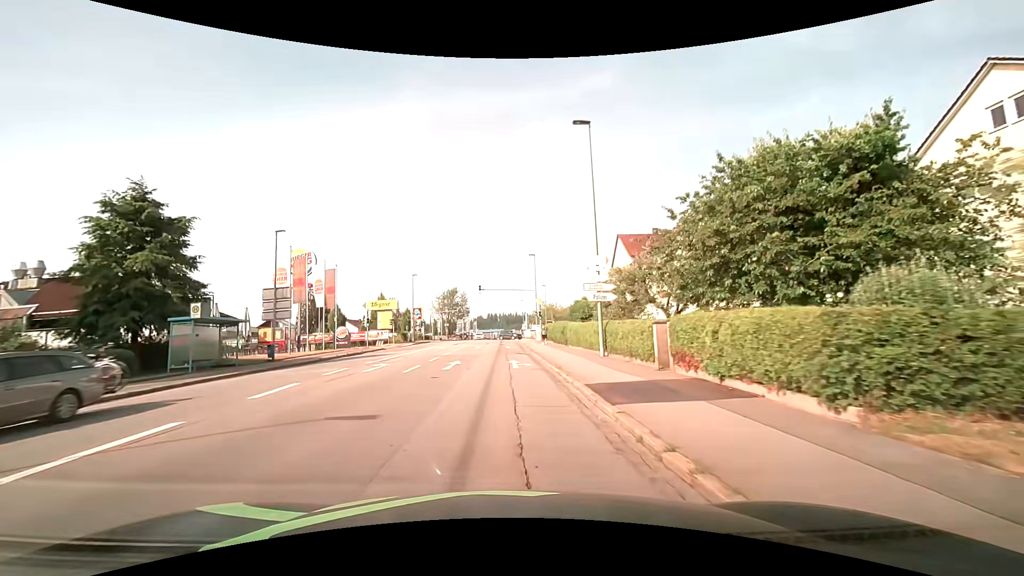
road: tertiary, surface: asphalt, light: Day
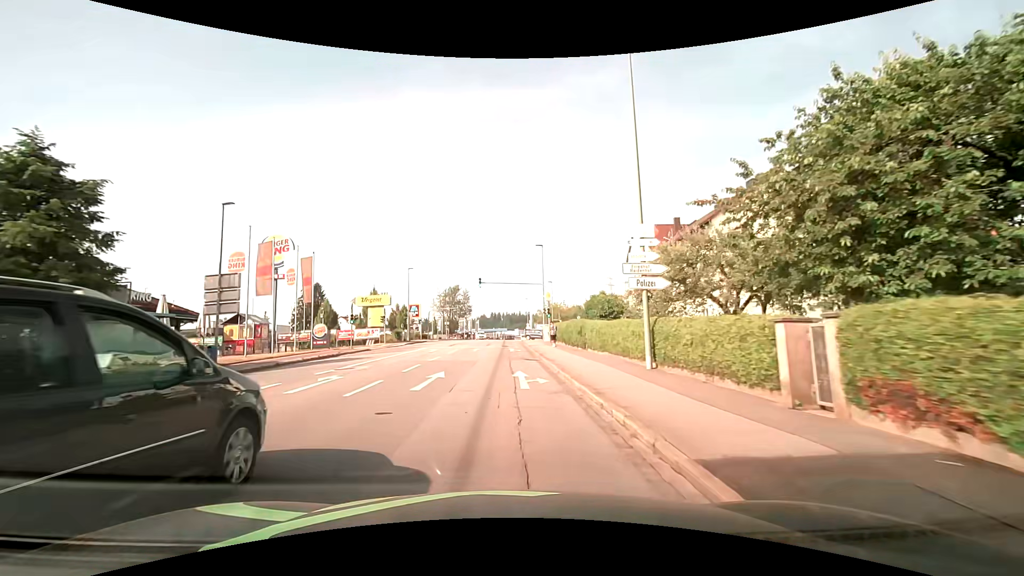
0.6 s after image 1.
(-0.1, +6.4) m; -1°
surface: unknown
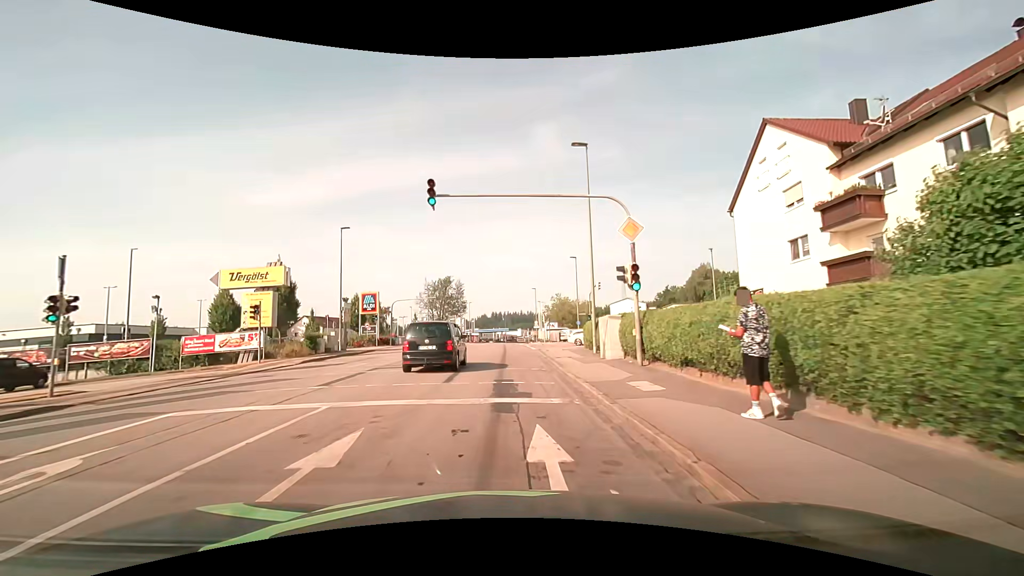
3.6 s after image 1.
(-0.1, +29.1) m; 0°
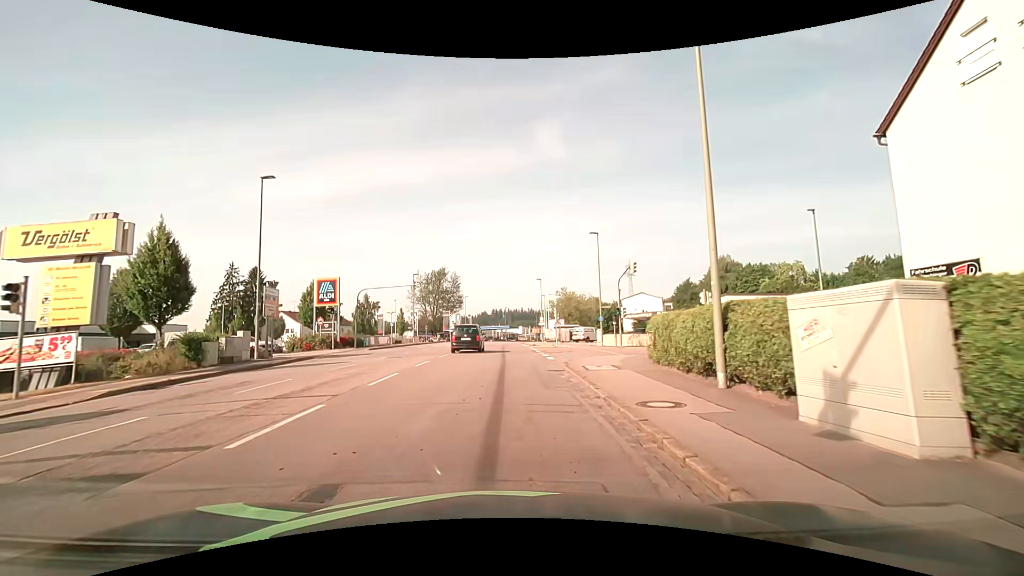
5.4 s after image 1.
(0.0, +13.5) m; -1°
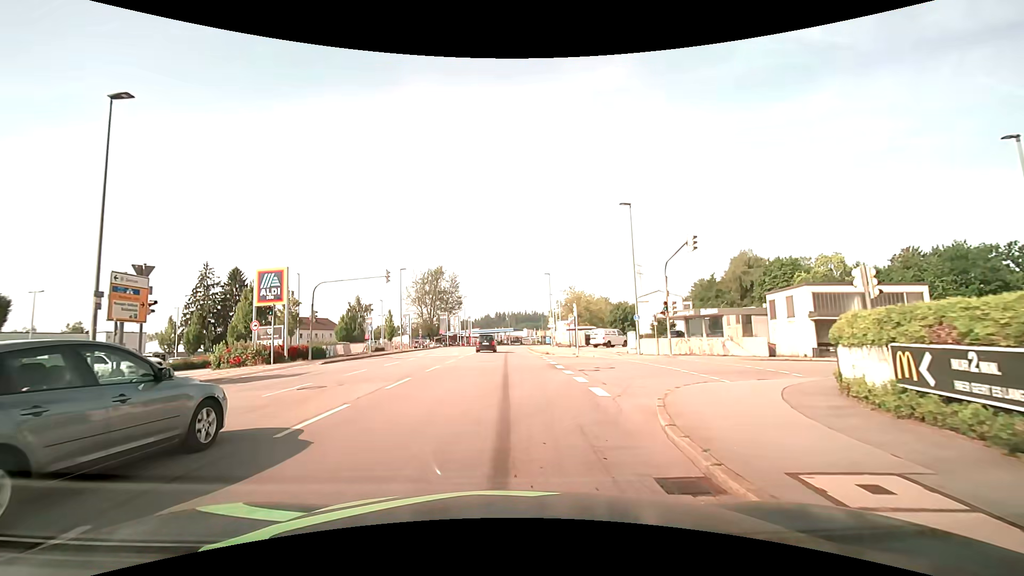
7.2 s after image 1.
(+0.1, +11.0) m; +1°
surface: asphalt
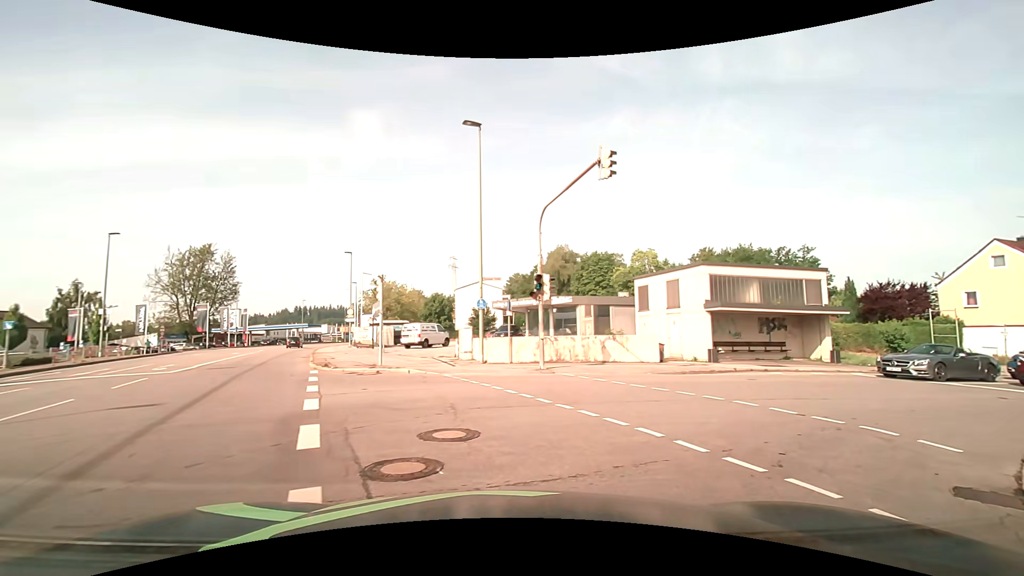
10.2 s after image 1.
(+1.1, +13.2) m; +20°
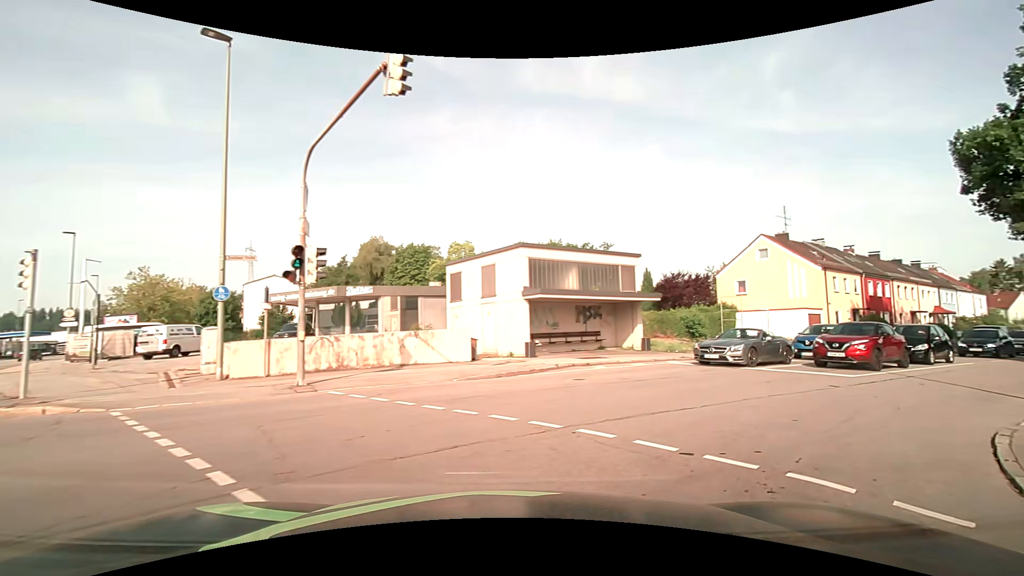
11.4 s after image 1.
(+0.8, +4.6) m; +21°
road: residential
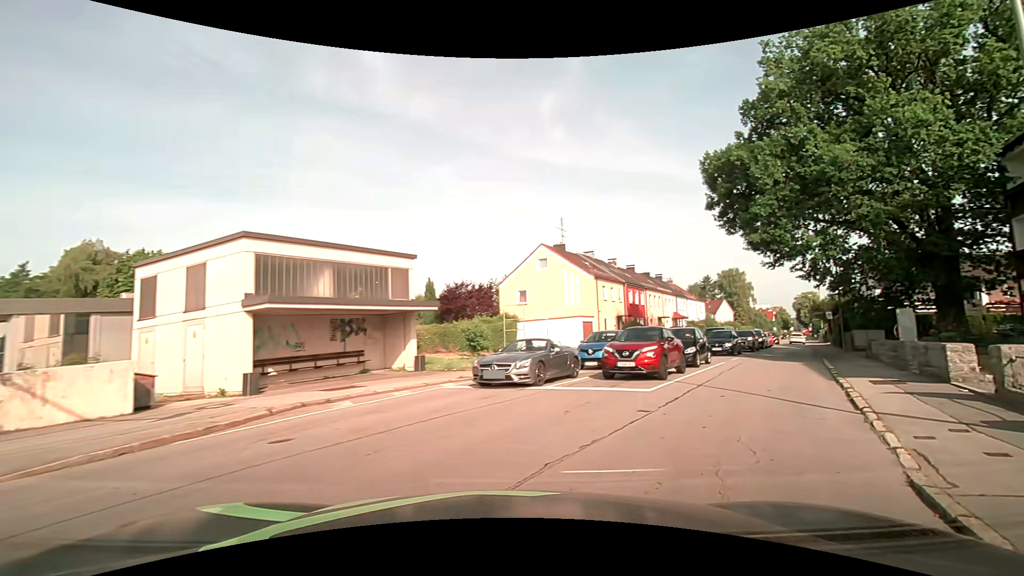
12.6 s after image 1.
(+0.9, +4.6) m; +23°
(+4, +9) (+9, +18) (+14, +26) (+19, +35) (+25, +43) (+30, +52) (+35, +60) (+41, +69) (+46, +77) (+51, +86) m
